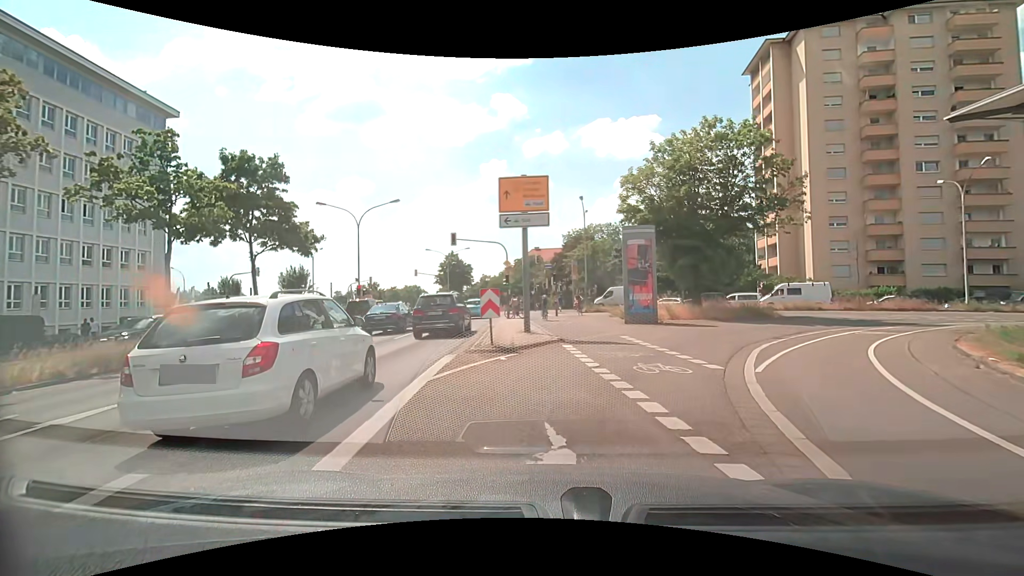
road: primary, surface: asphalt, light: Day
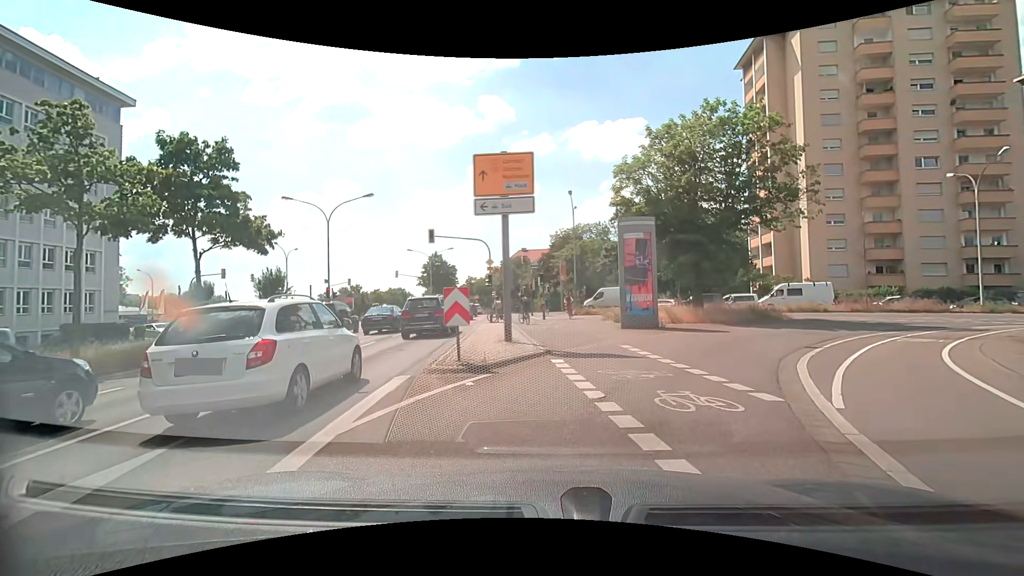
(0.0, +2.9) m; +1°
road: secondary_link
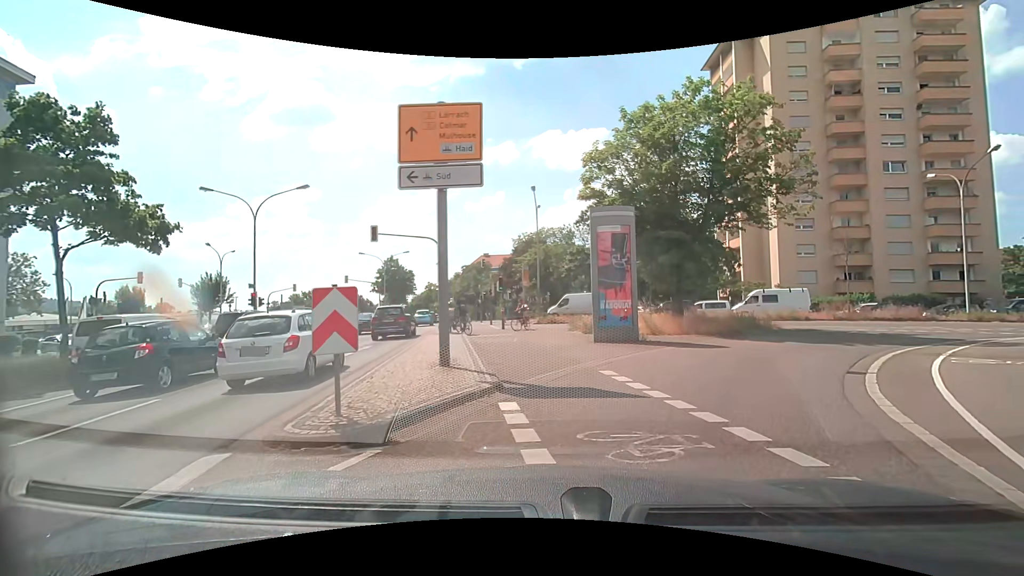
(+0.1, +3.9) m; +2°
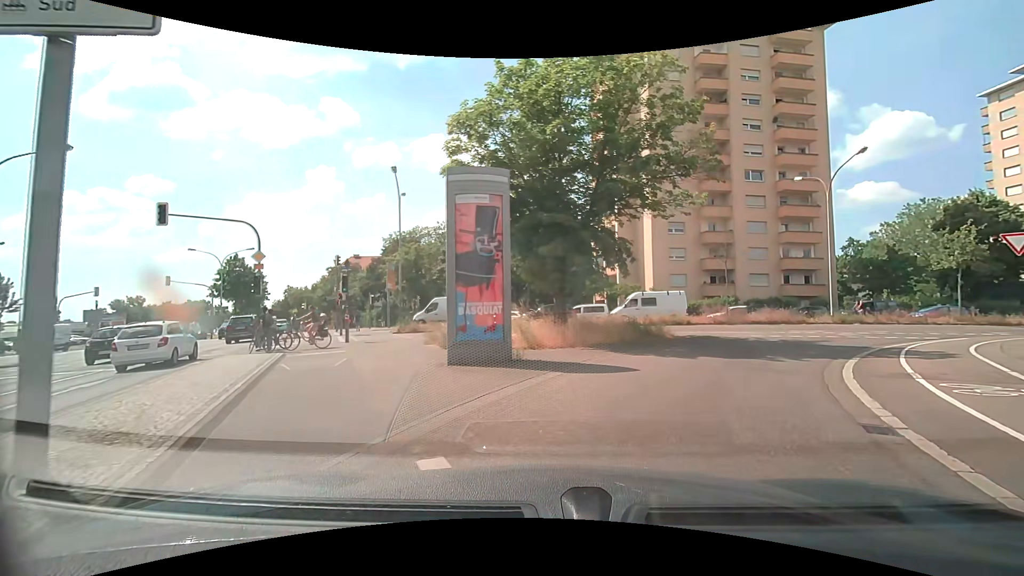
(+0.8, +5.7) m; +14°
